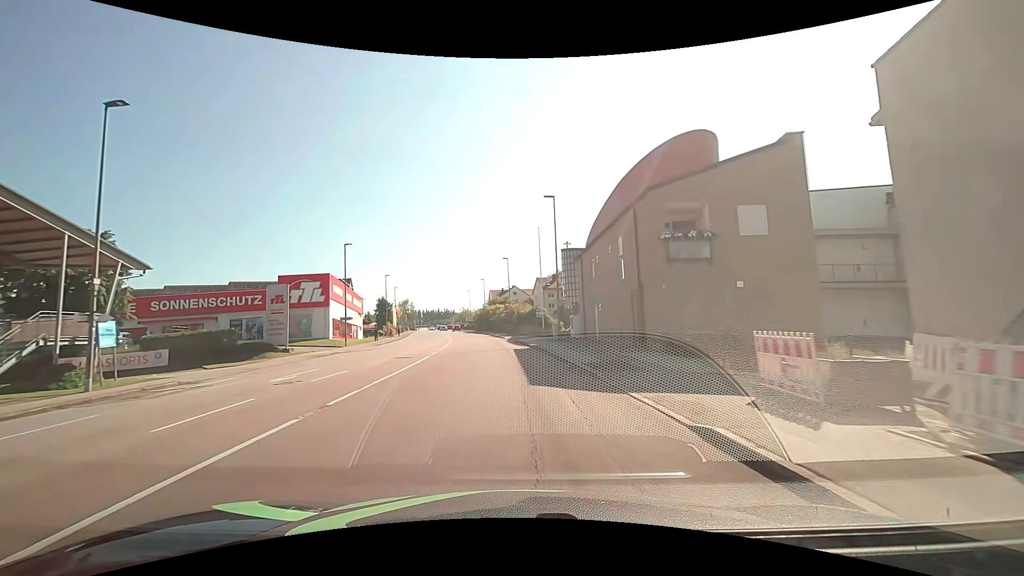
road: tertiary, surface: asphalt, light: Day
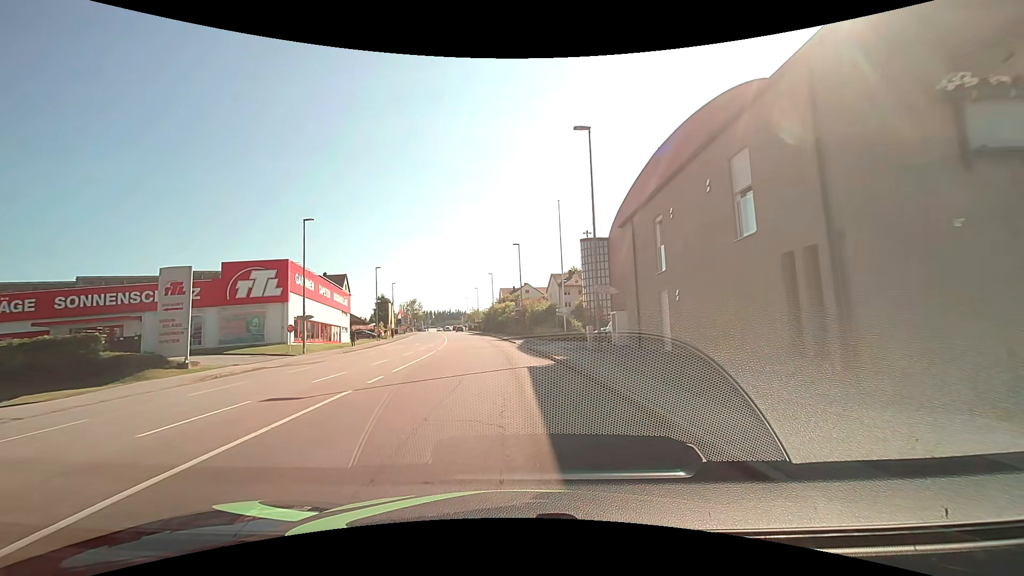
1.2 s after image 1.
(0.0, +12.3) m; -1°
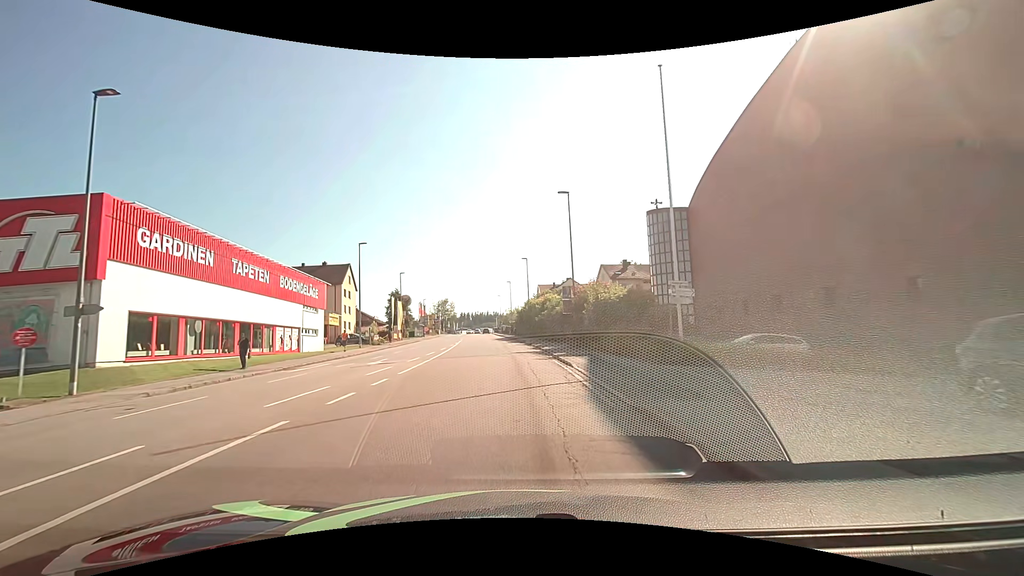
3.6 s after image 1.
(-0.6, +22.2) m; -4°
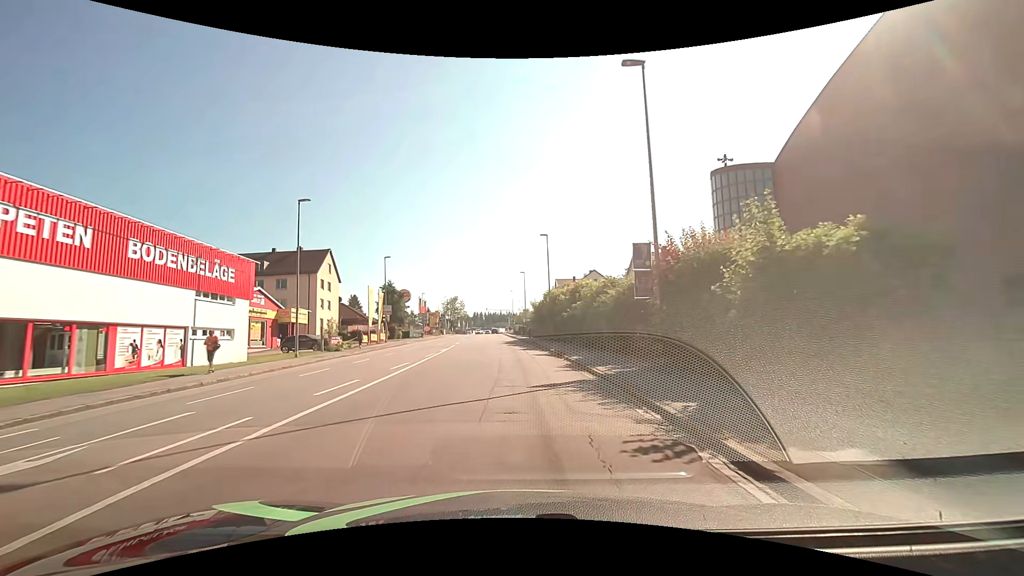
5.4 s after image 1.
(-0.3, +16.6) m; -2°
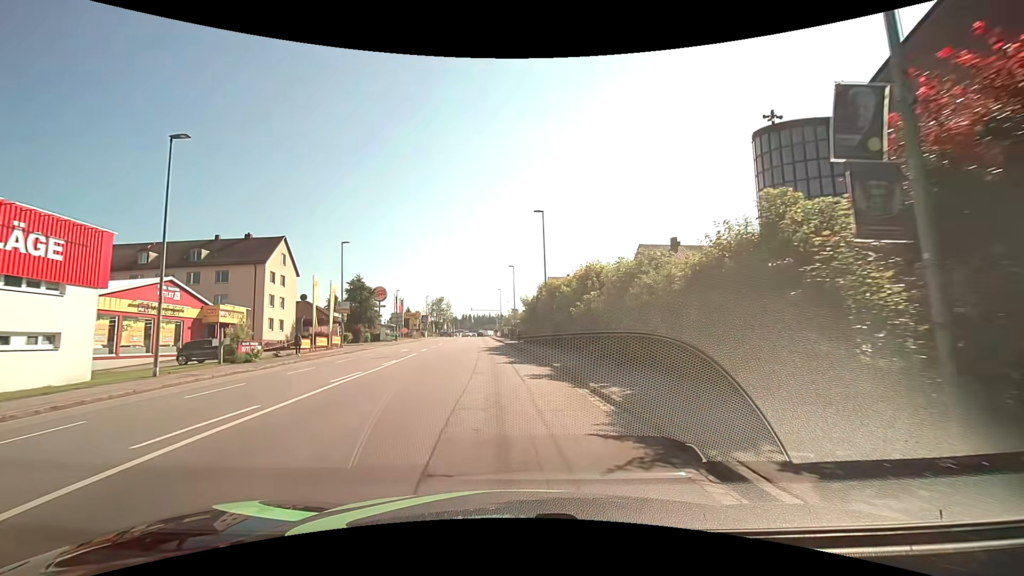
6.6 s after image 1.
(+0.1, +10.9) m; +1°
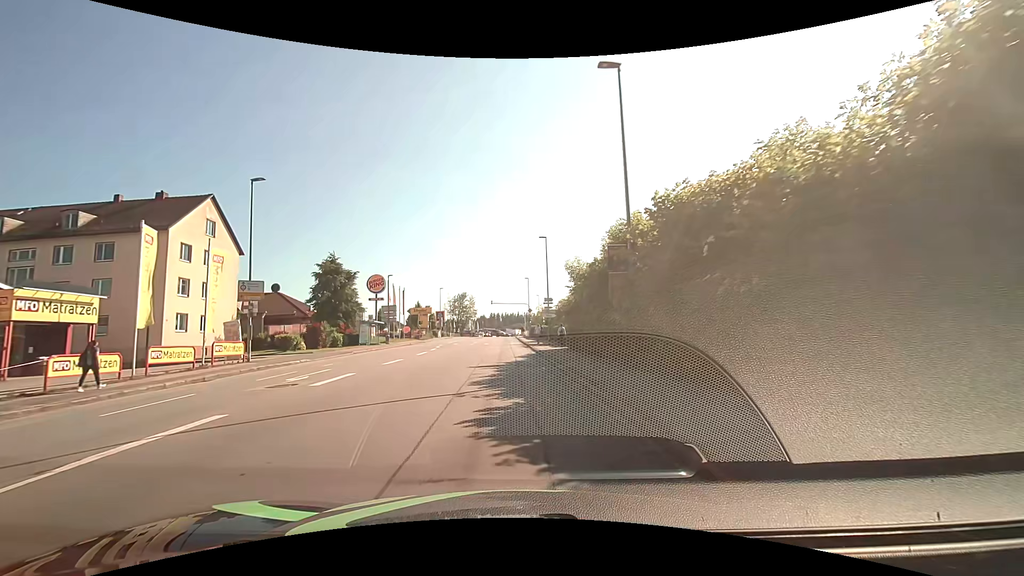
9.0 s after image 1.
(-0.4, +21.3) m; -3°
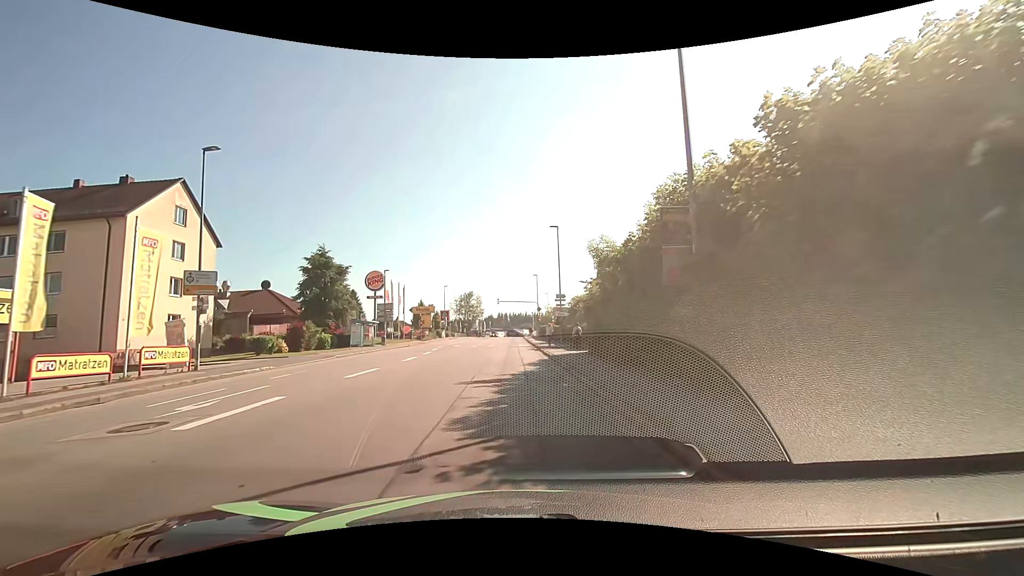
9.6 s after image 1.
(0.0, +5.2) m; -1°
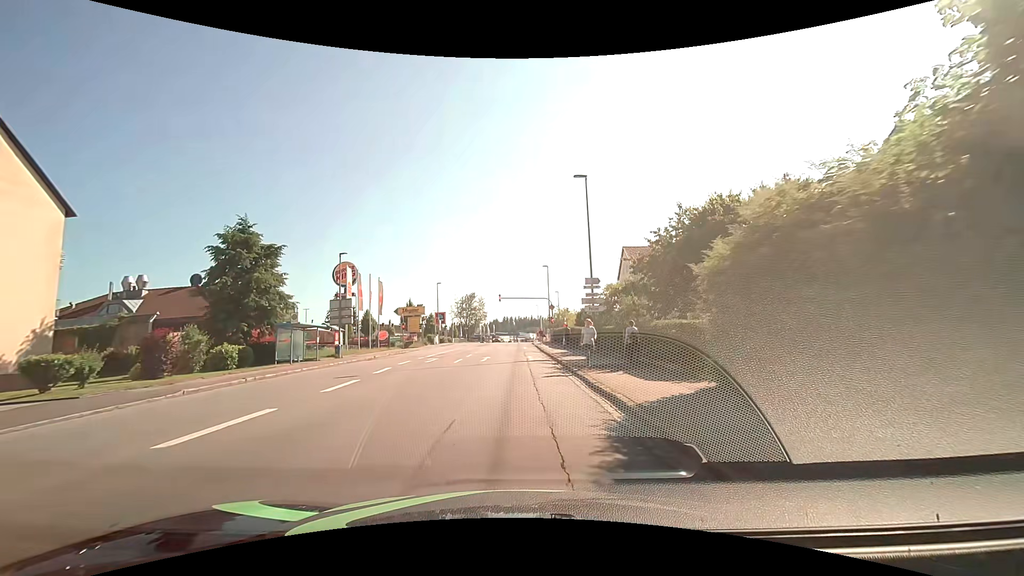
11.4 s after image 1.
(-0.2, +15.3) m; 0°
(0, +10) (0, +20) (0, +30) (0, +40) (0, +50) (0, +60) (0, +70) (0, +80) (-1, +90) (-1, +100) m
